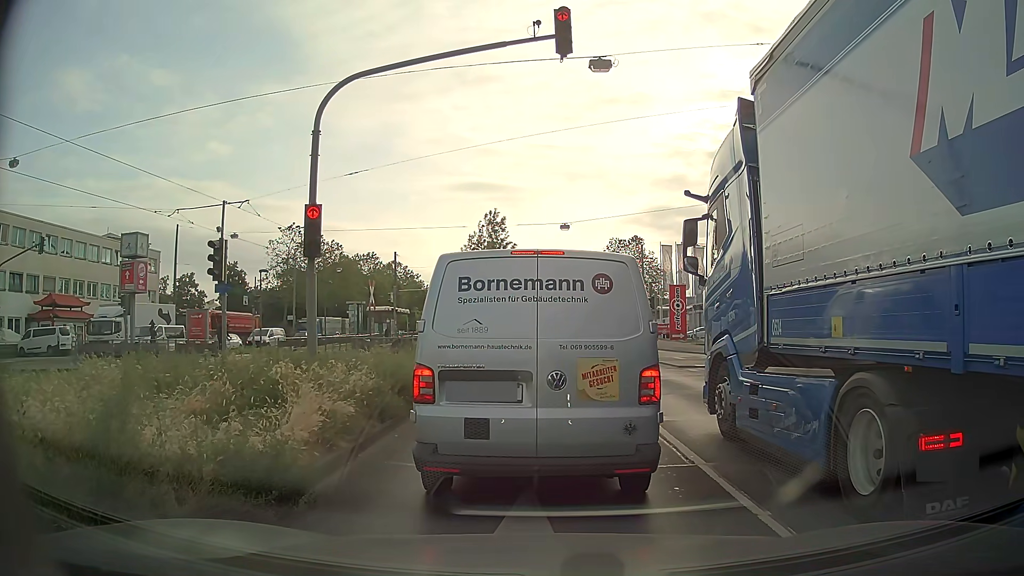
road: primary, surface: asphalt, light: Day
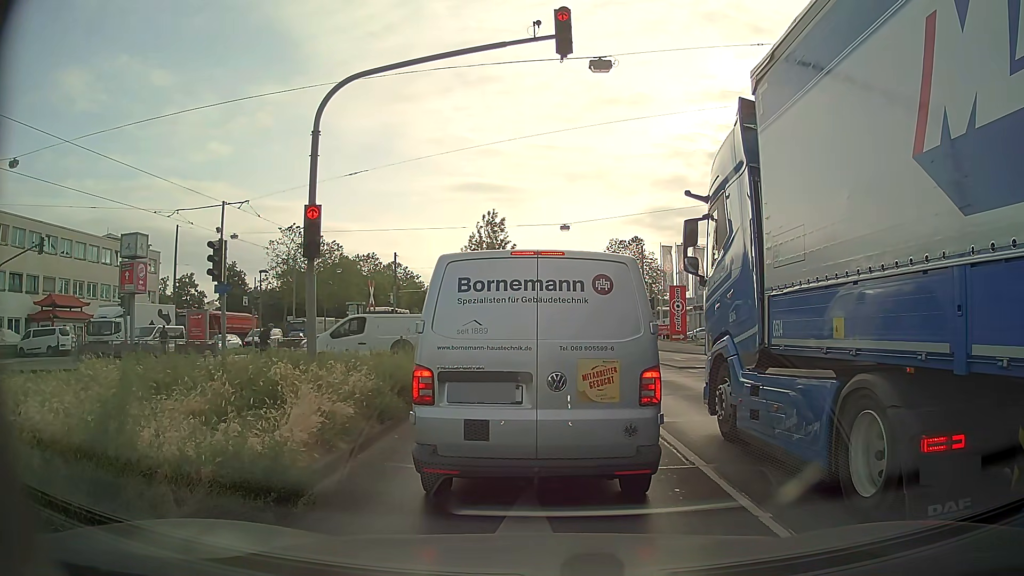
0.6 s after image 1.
(0.0, +0.1) m; 0°
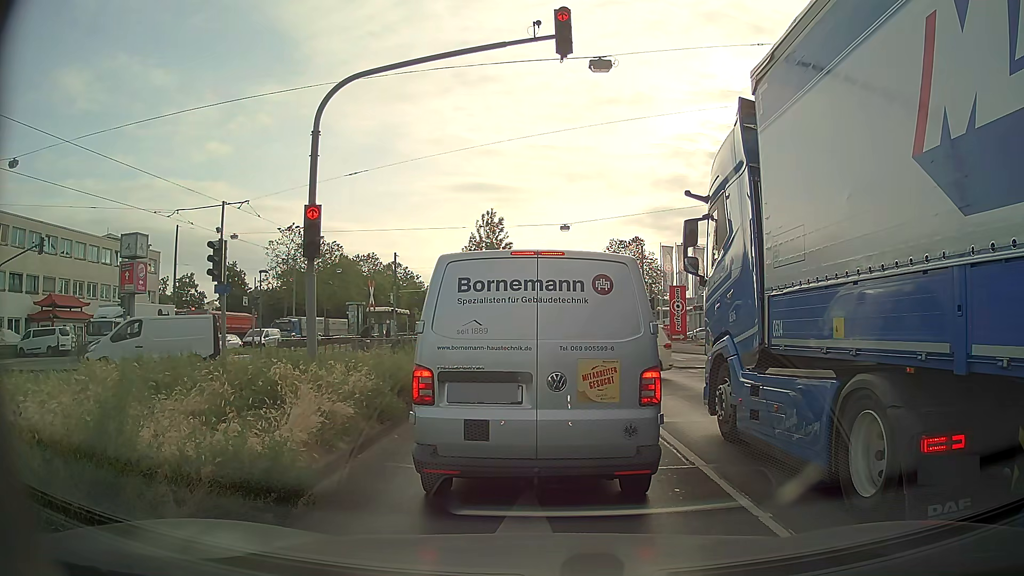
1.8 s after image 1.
(0.0, 0.0) m; 0°
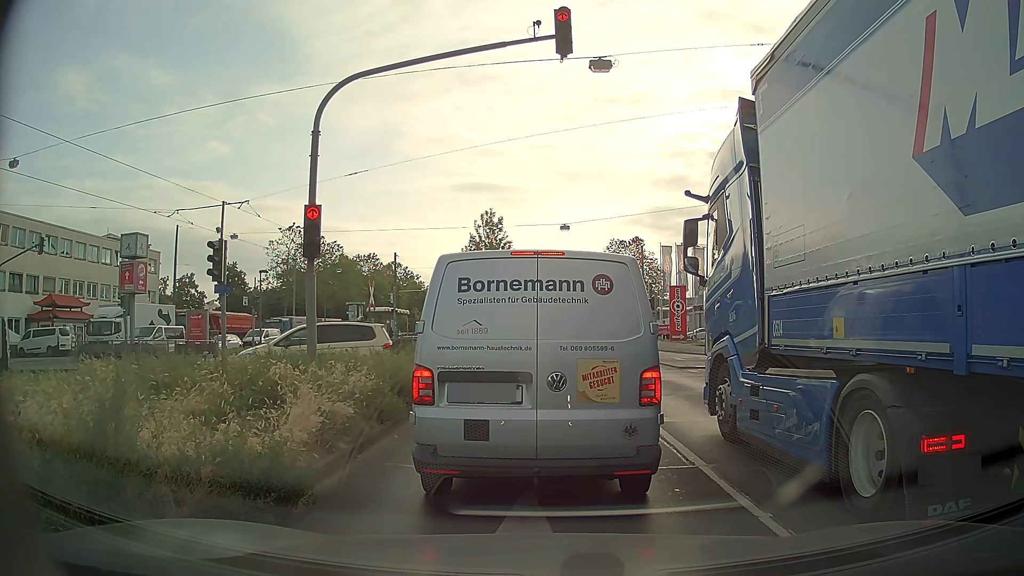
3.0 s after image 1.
(0.0, 0.0) m; 0°
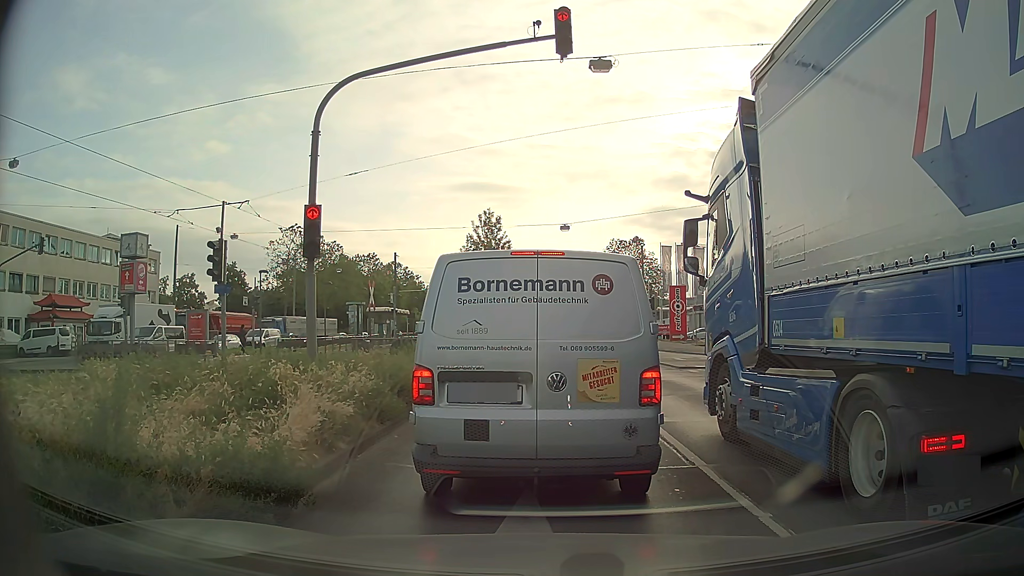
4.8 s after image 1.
(0.0, 0.0) m; 0°
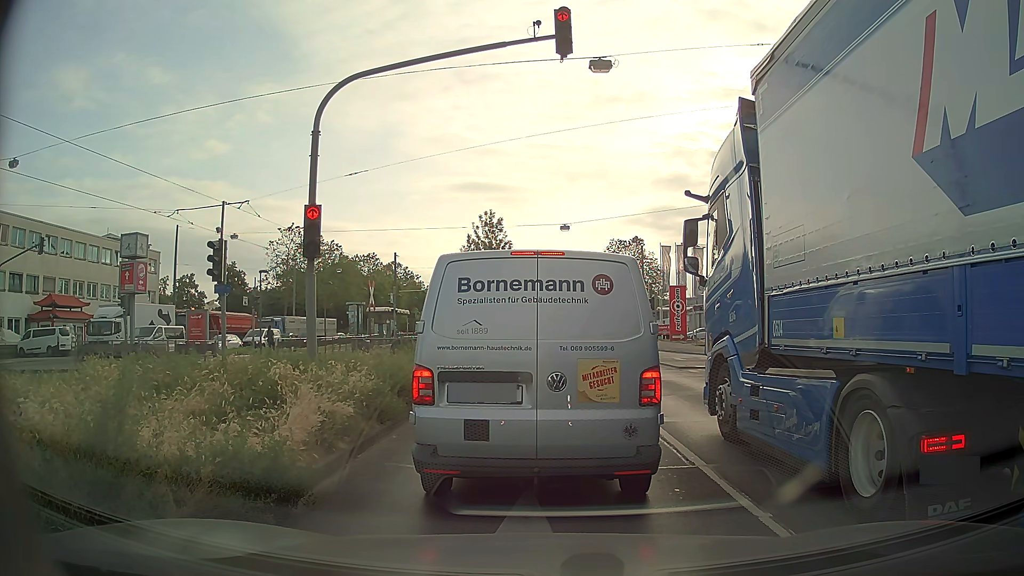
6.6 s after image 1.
(0.0, 0.0) m; 0°
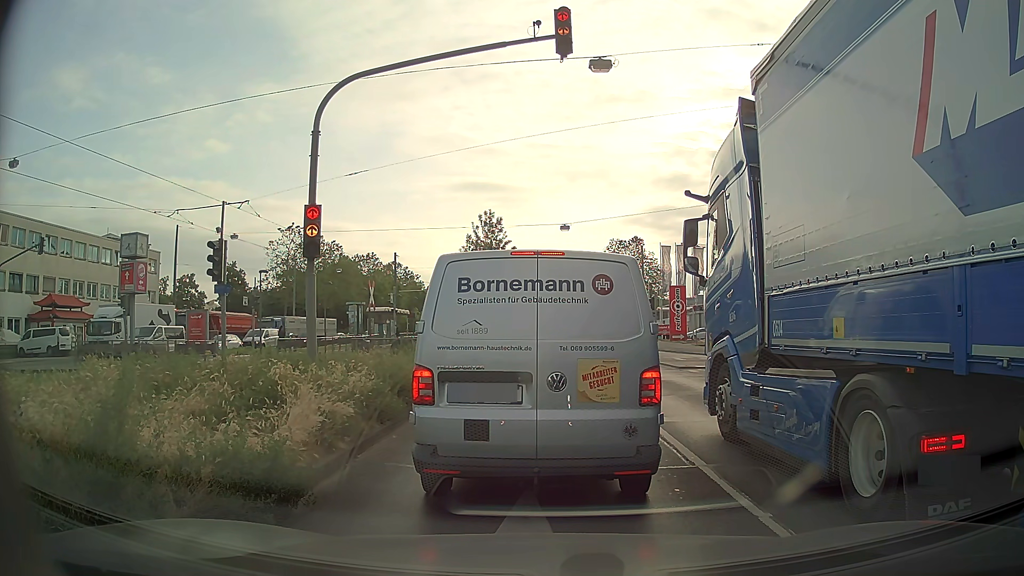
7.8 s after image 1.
(0.0, 0.0) m; 0°
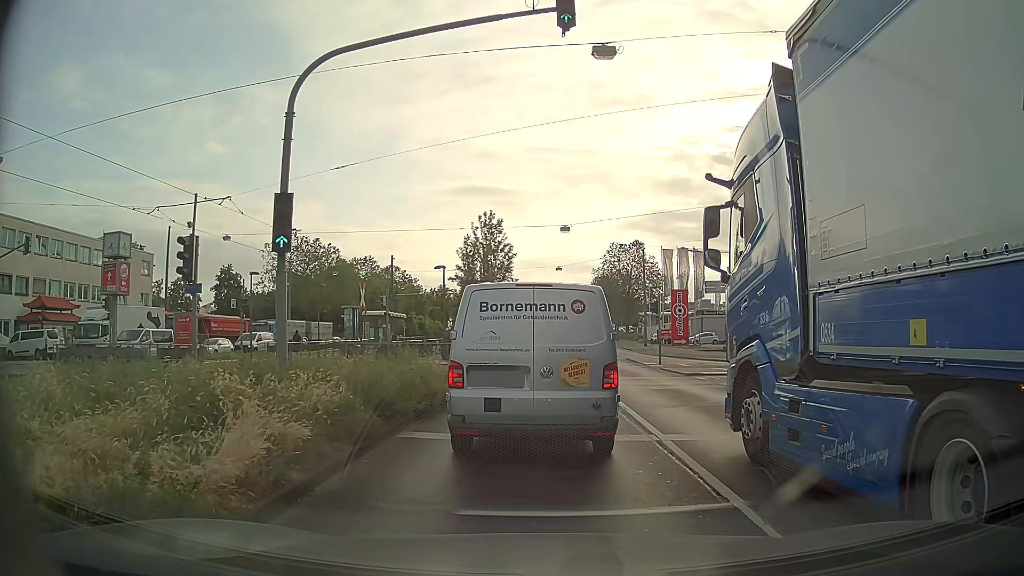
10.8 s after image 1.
(0.0, +1.4) m; +2°
(0, +10) (0, +20) (0, +30) (0, +40) (0, +50) (+1, +60) (+2, +70) (+3, +80) (+3, +90) (+4, +100) m
